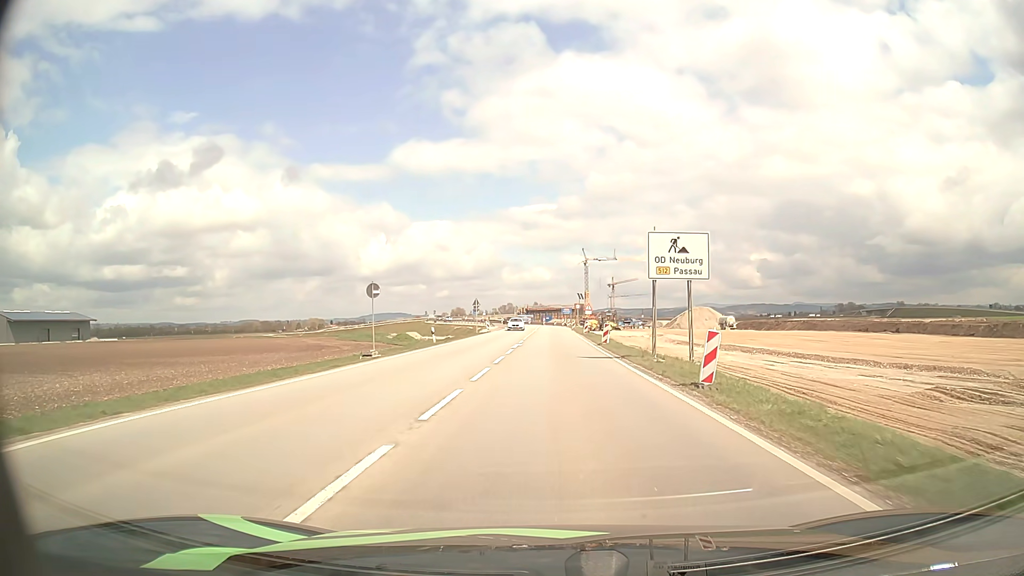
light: Day
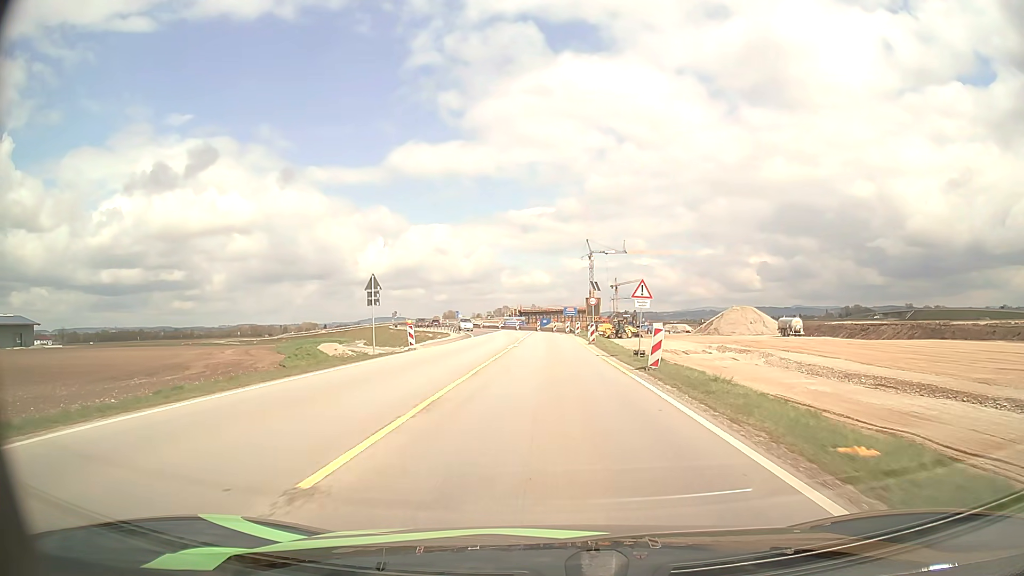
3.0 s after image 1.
(+0.3, +39.7) m; 0°
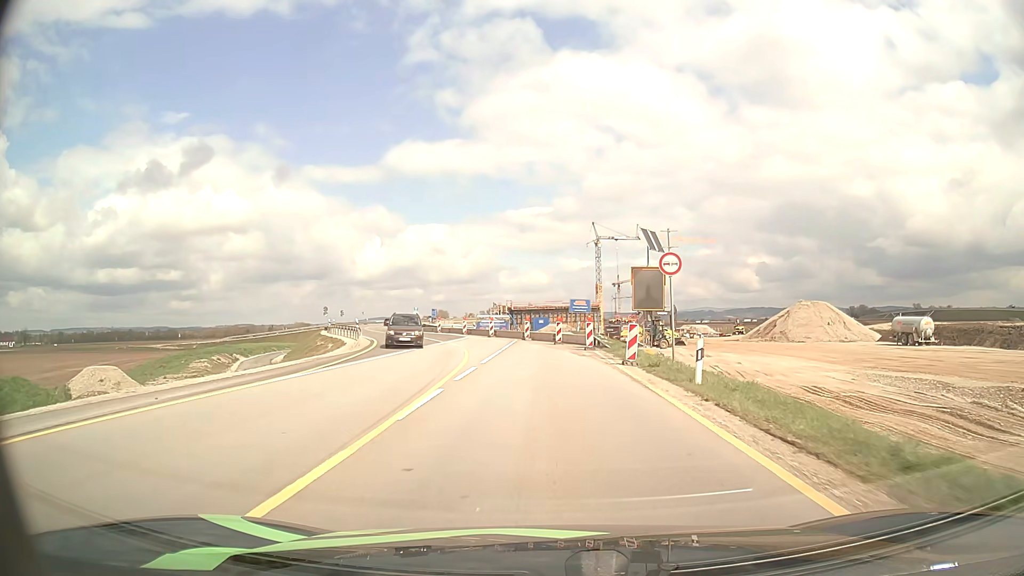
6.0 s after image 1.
(+0.1, +38.4) m; 0°
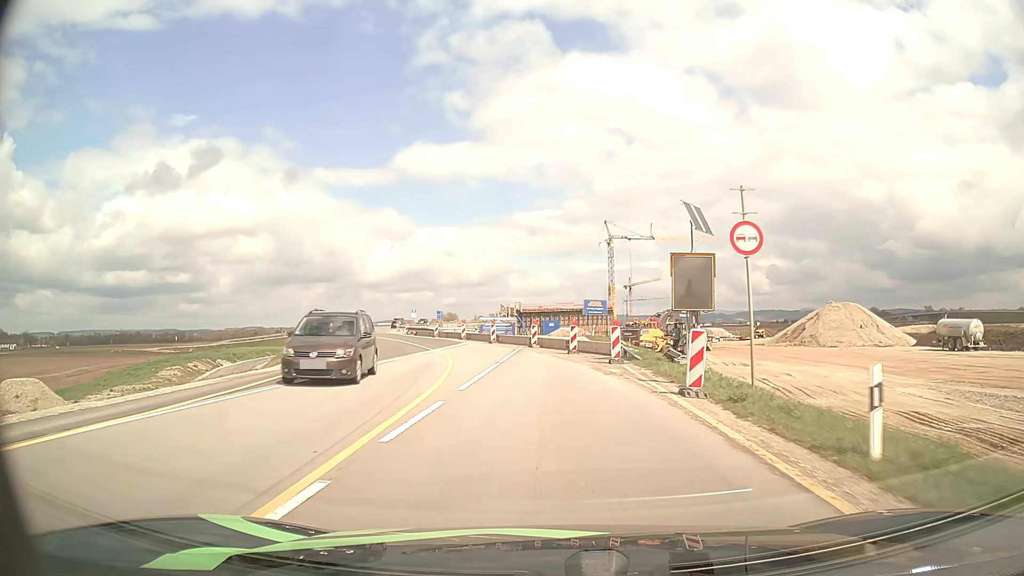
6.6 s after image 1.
(0.0, +7.4) m; 0°
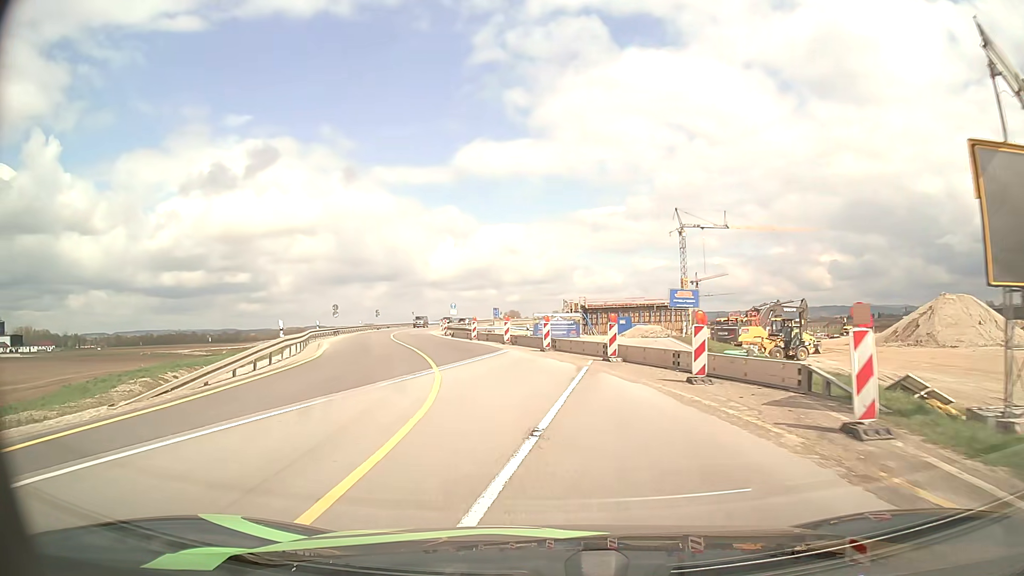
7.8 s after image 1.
(-0.7, +14.6) m; -6°
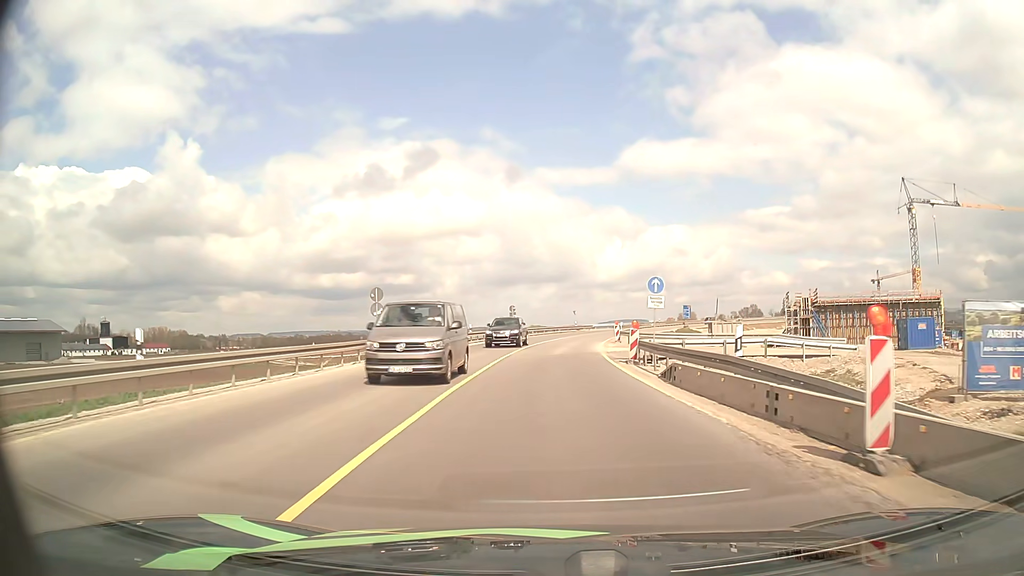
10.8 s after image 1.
(-6.0, +36.5) m; -14°
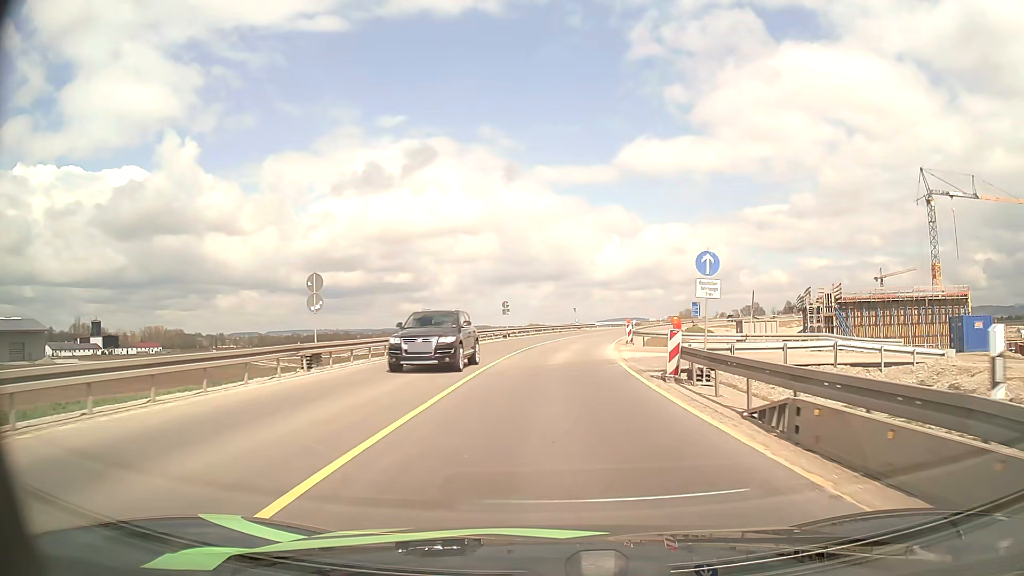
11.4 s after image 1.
(0.0, +7.7) m; 0°
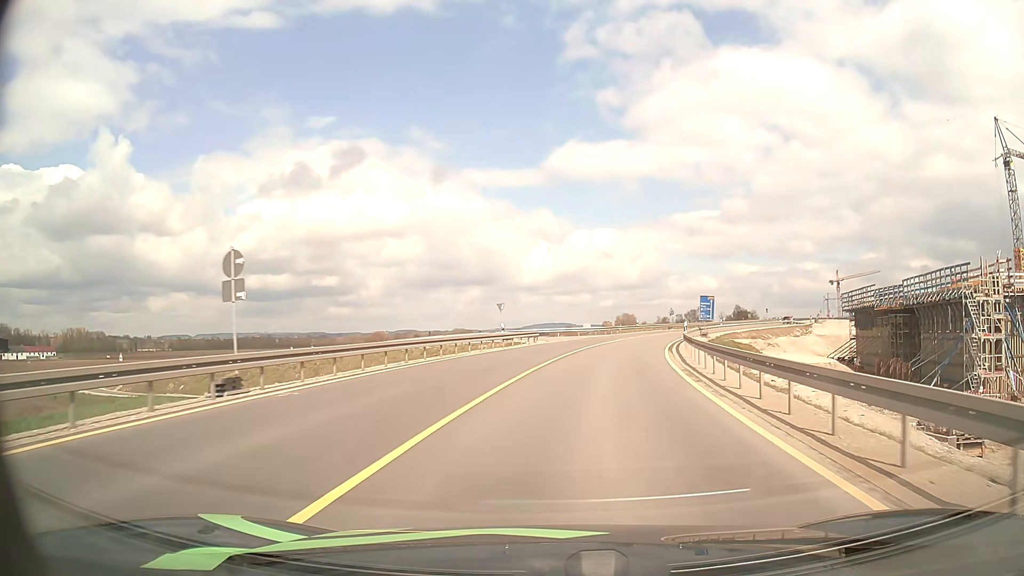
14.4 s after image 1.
(+1.7, +40.9) m; +6°
(0, +10) (+1, +20) (+2, +30) (+4, +40) (+7, +49) (+10, +59) (+13, +68) (+17, +78) (+21, +87) (+26, +95) m
